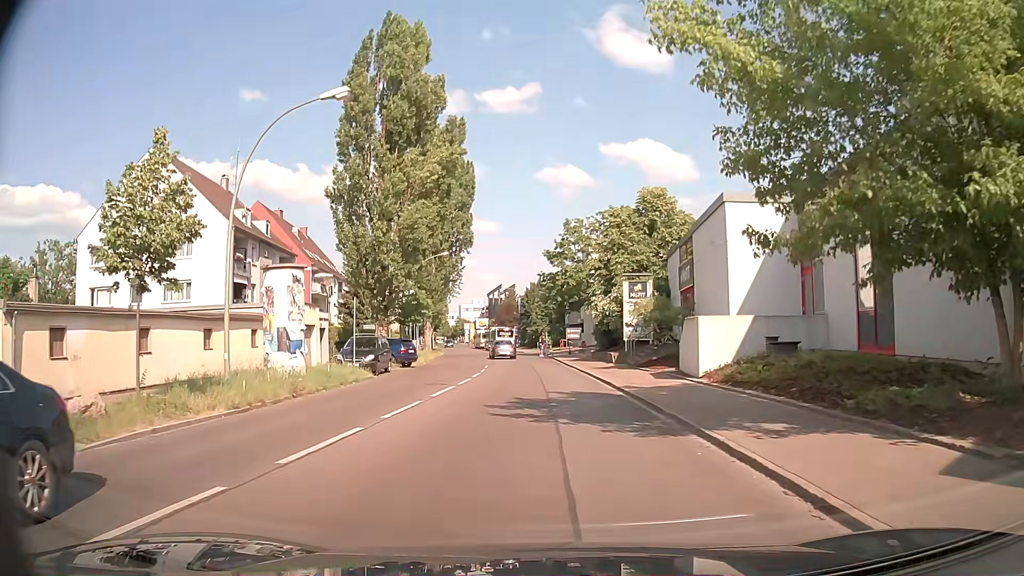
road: residential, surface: asphalt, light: Day
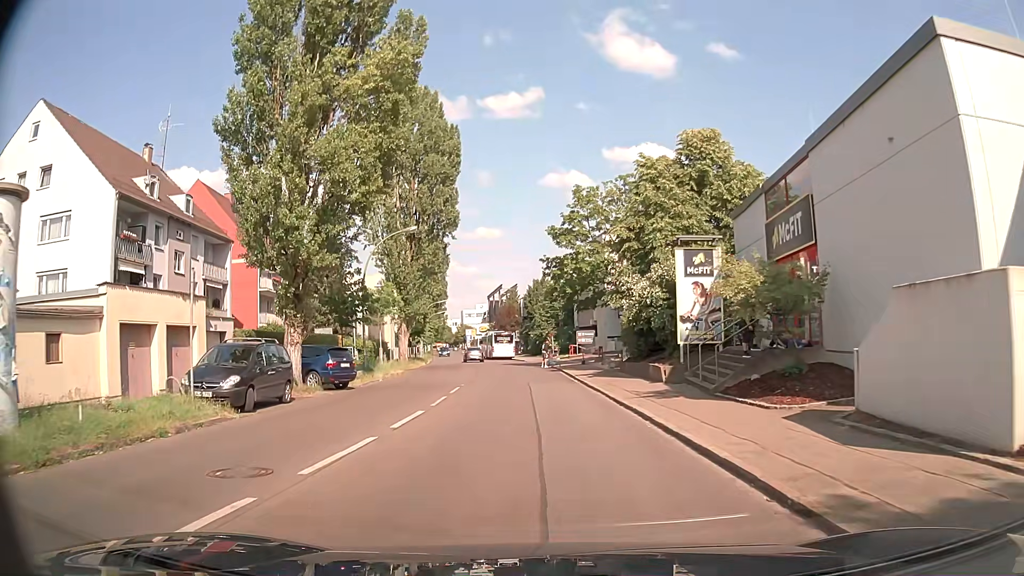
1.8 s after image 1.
(+0.1, +14.0) m; +2°
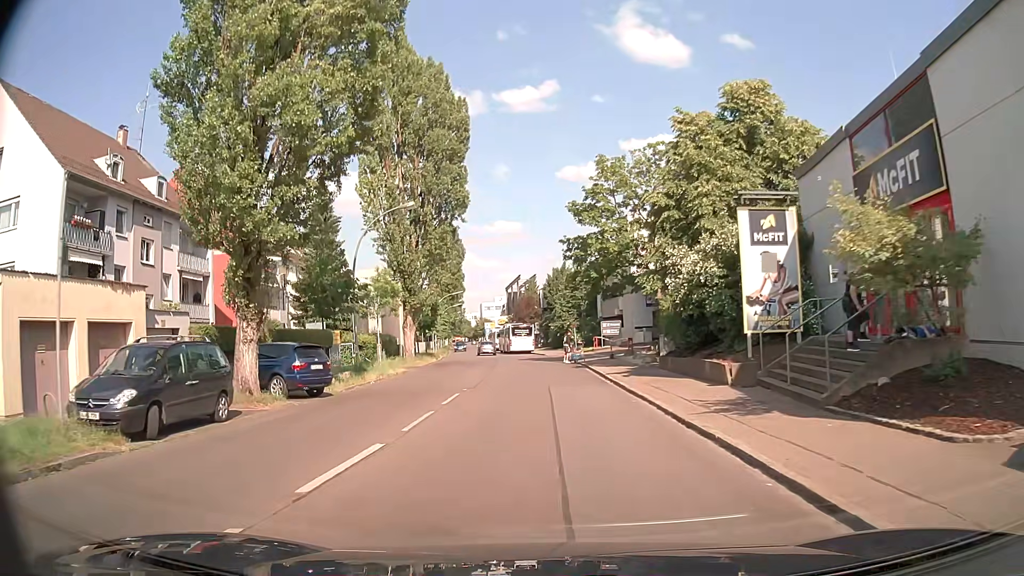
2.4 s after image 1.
(-0.2, +5.5) m; -3°
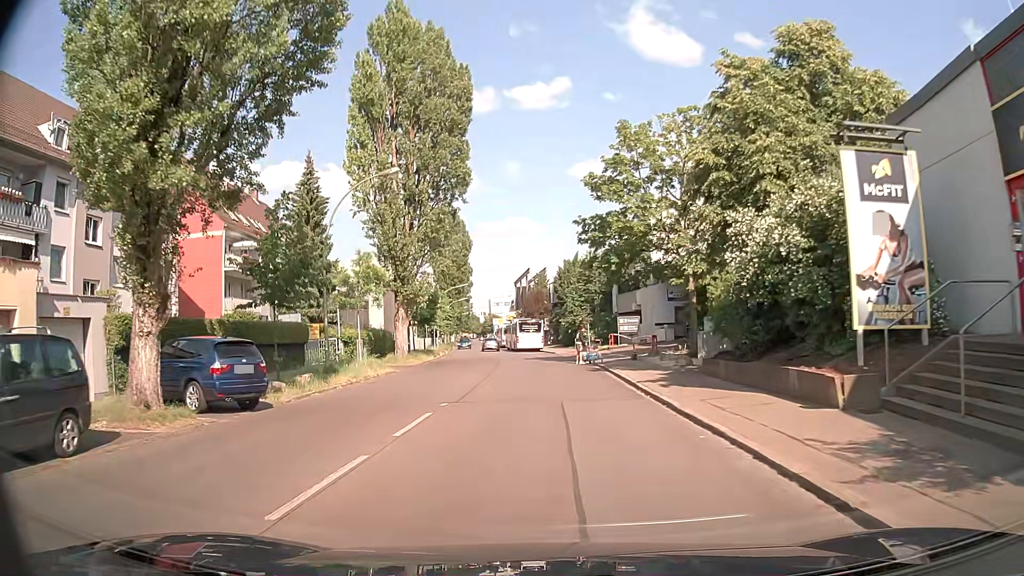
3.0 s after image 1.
(-0.1, +5.7) m; -1°
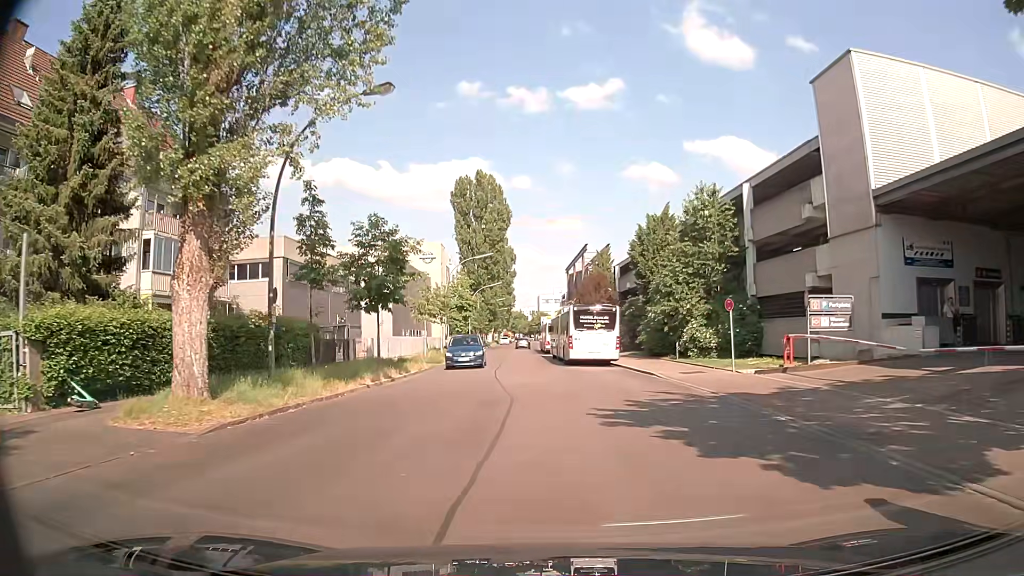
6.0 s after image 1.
(-1.1, +30.3) m; -4°
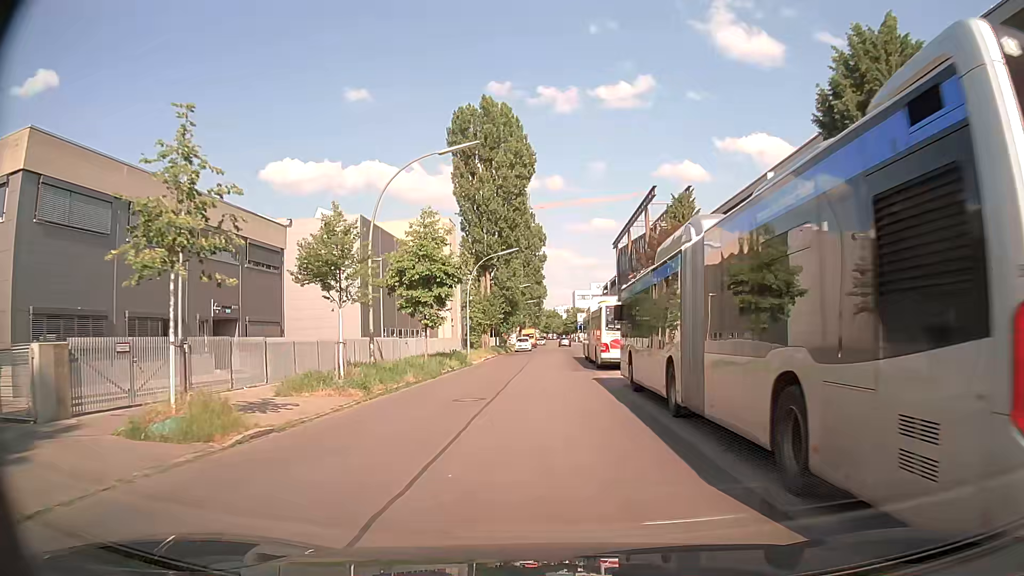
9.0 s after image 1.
(-0.9, +31.0) m; -3°
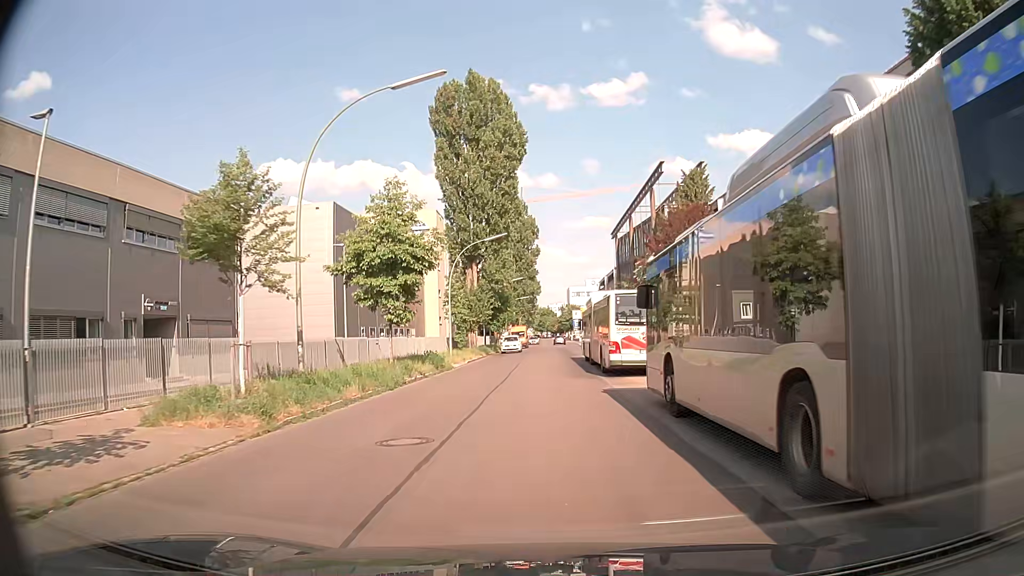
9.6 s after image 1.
(+0.1, +6.4) m; +1°
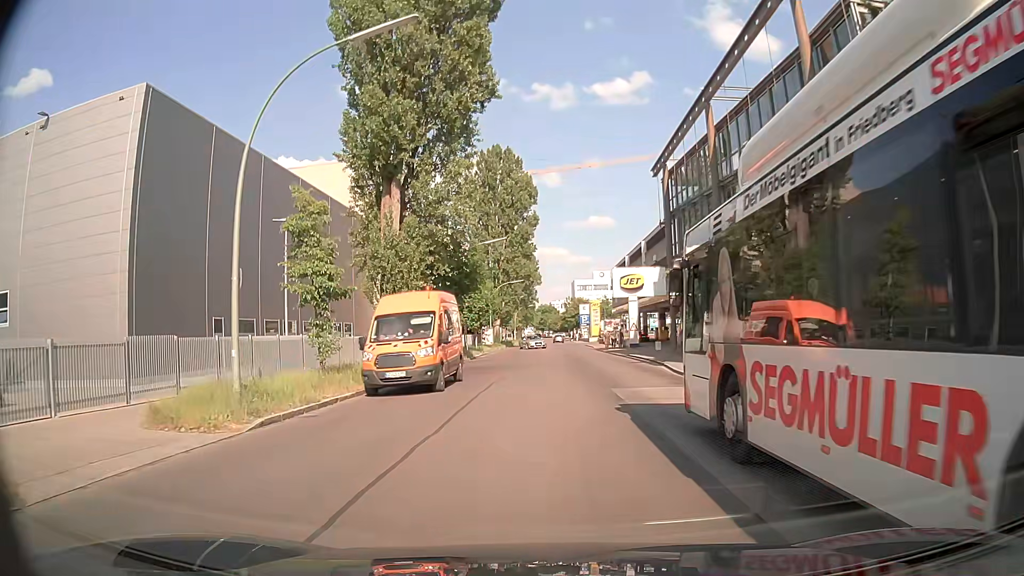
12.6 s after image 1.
(-0.1, +30.1) m; 0°
